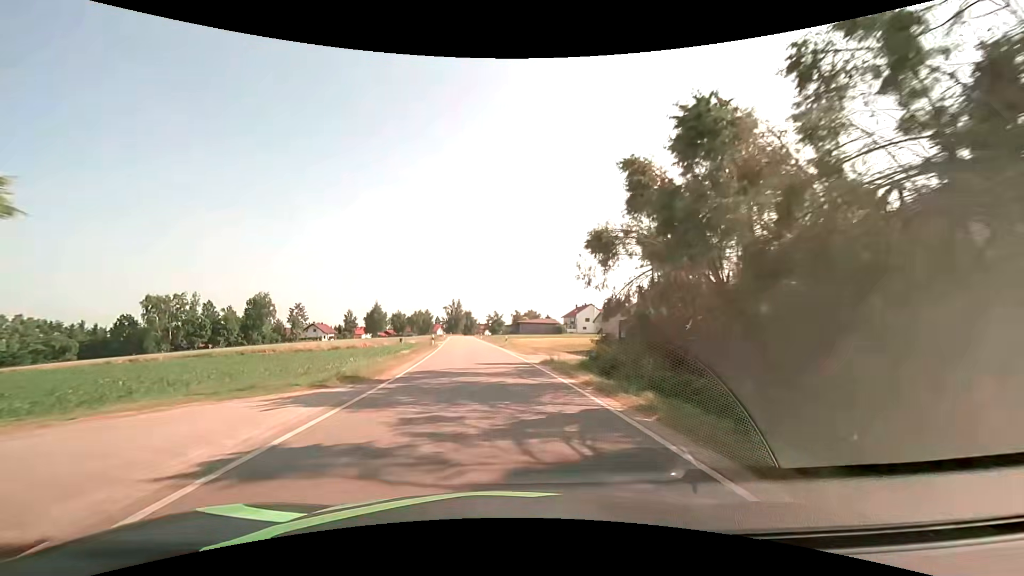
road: tertiary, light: Day
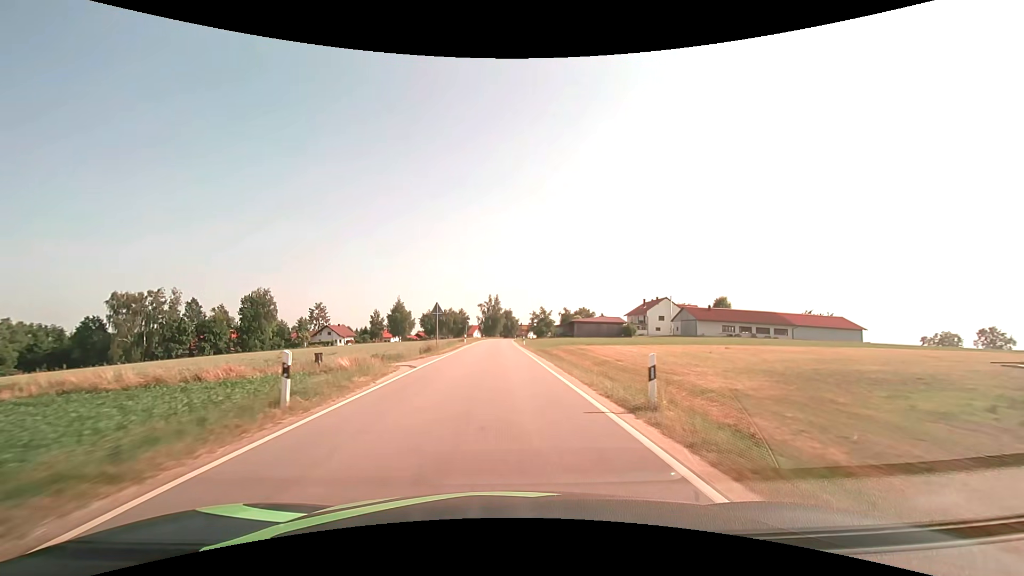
(-1.7, +34.4) m; -5°
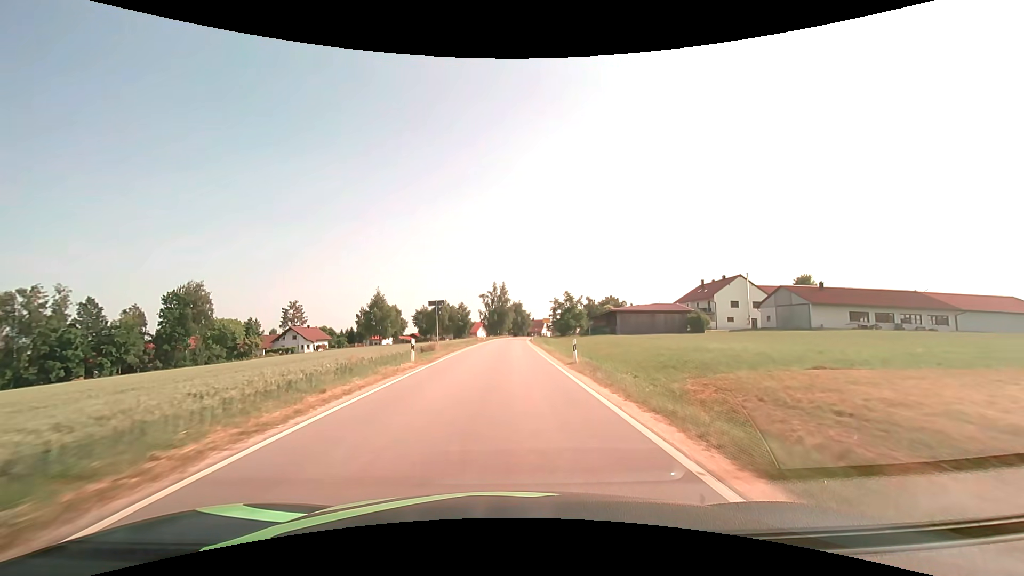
(-0.5, +34.8) m; -1°
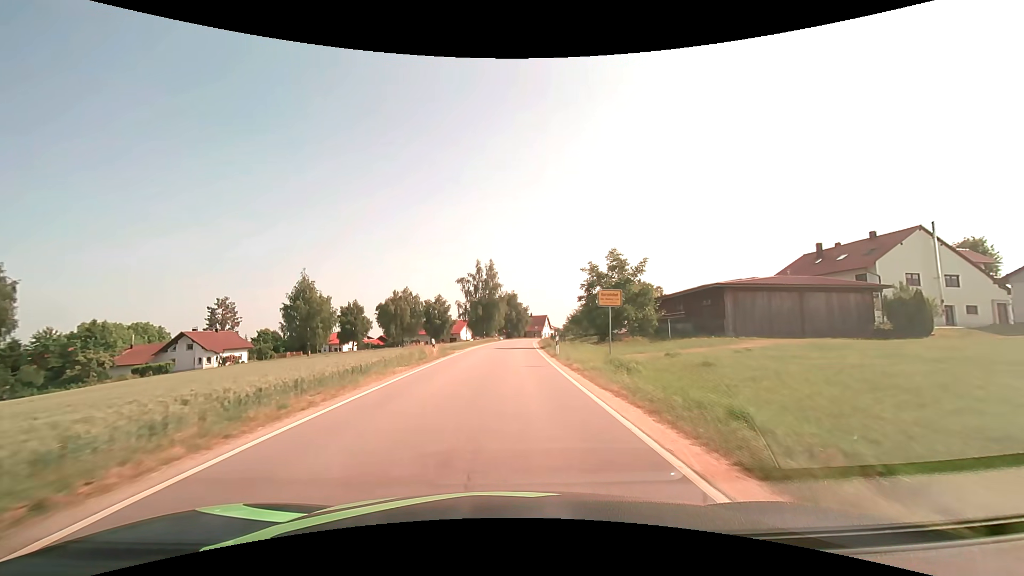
(+0.3, +40.2) m; +1°
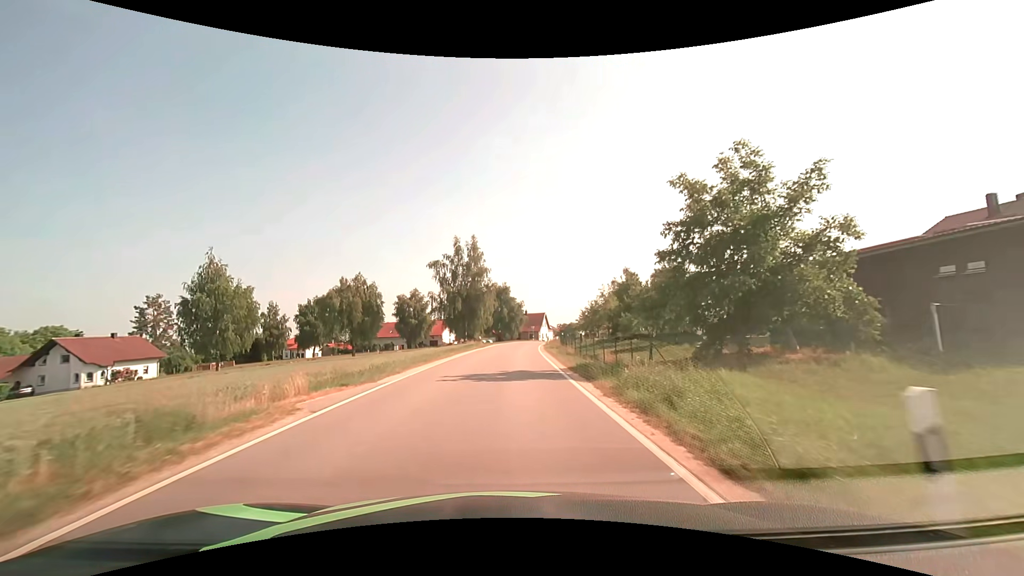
(+0.2, +23.3) m; +1°
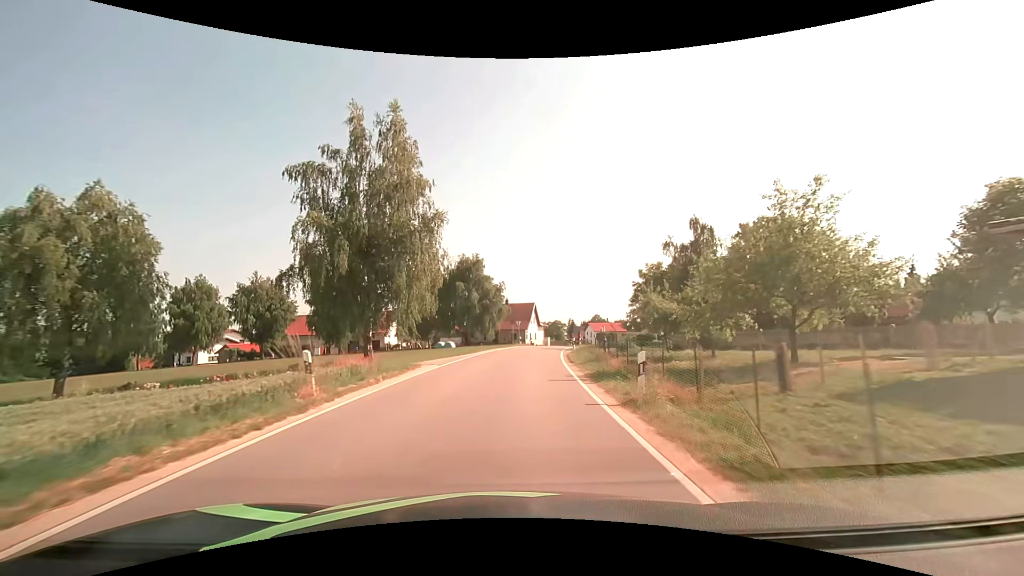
(+0.7, +38.3) m; +3°
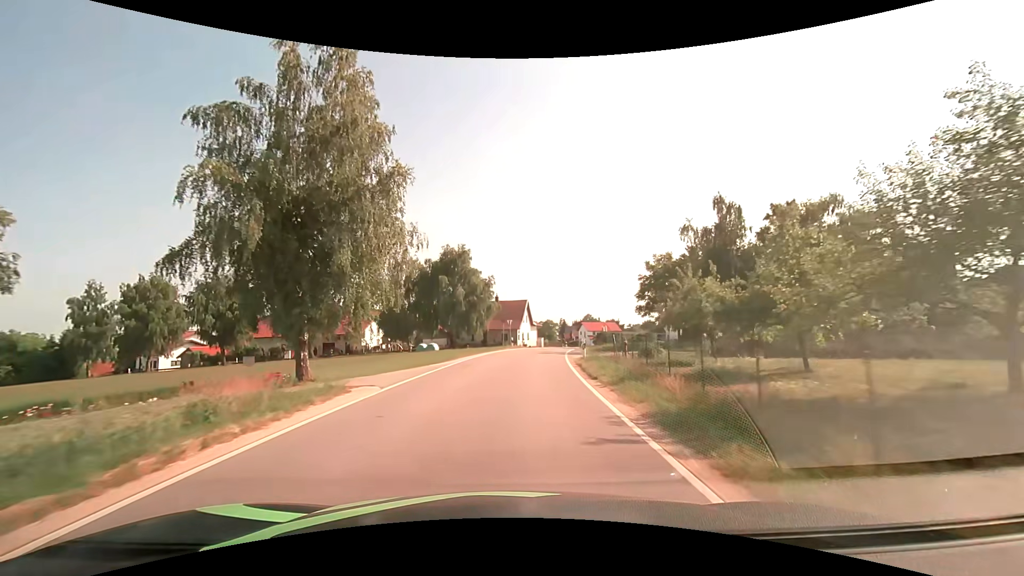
(+0.1, +7.6) m; +1°
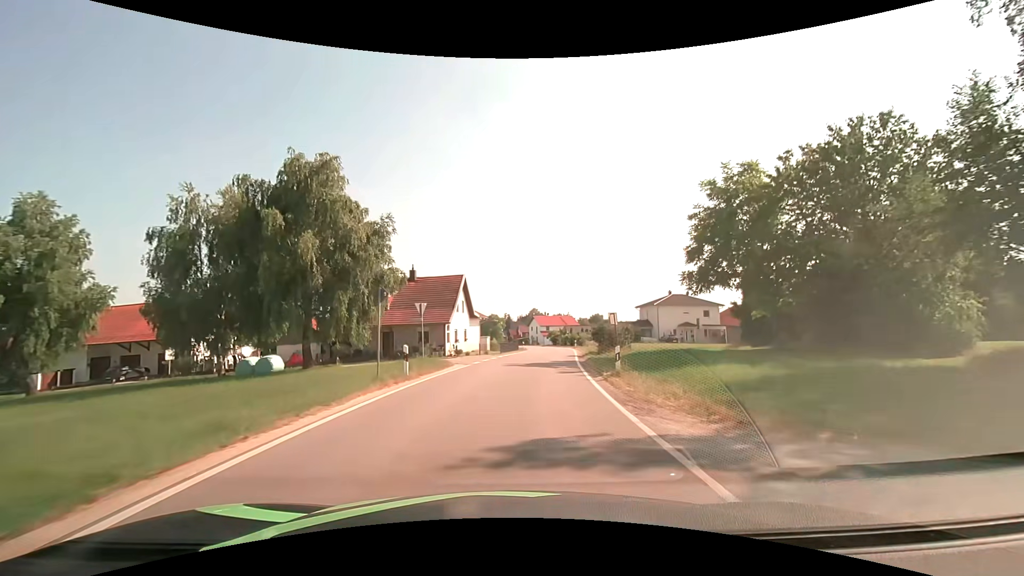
(+1.6, +30.5) m; +7°
(0, +10) (+1, +20) (+2, +30) (+3, +40) (+4, +50) (+5, +60) (+6, +70) (+6, +80) (+6, +90) (+6, +100) m
